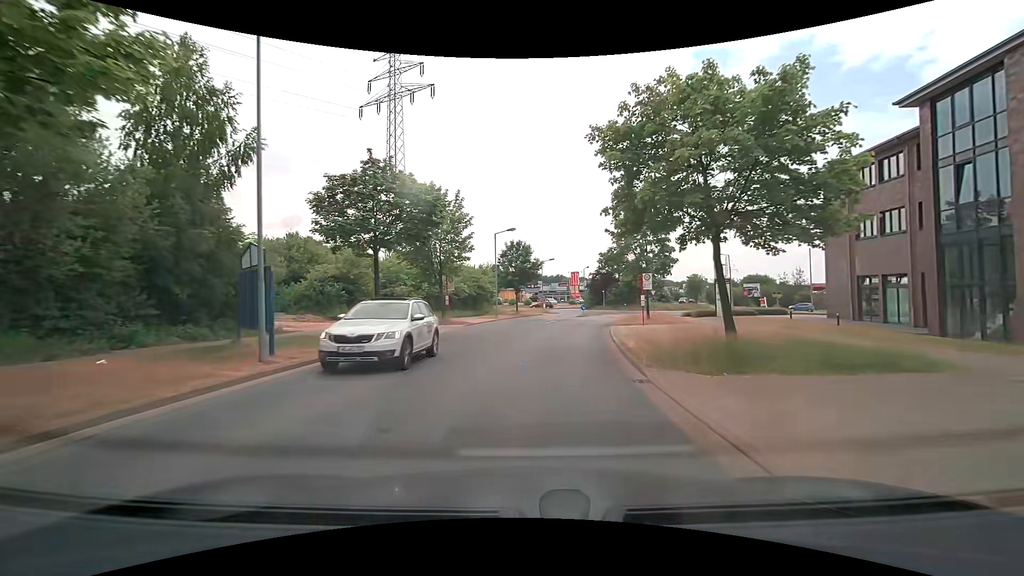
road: residential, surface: asphalt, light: Day
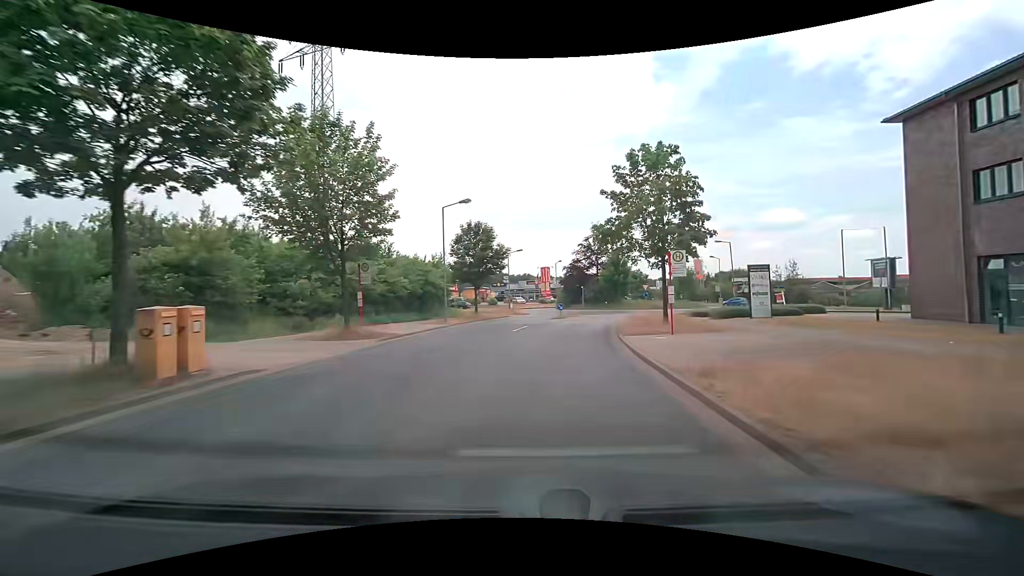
(+0.4, +12.3) m; +4°
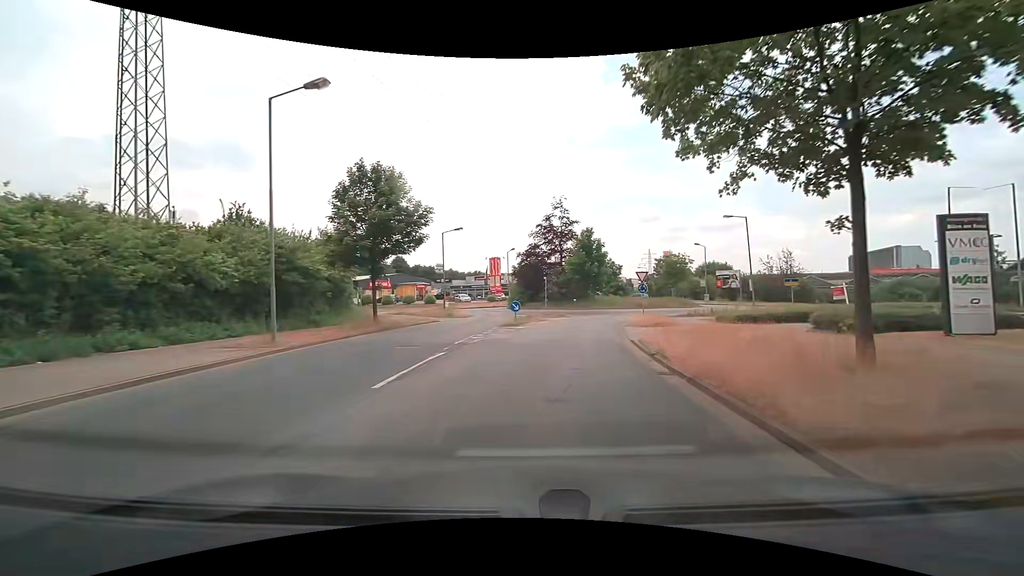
(+0.9, +16.8) m; +5°
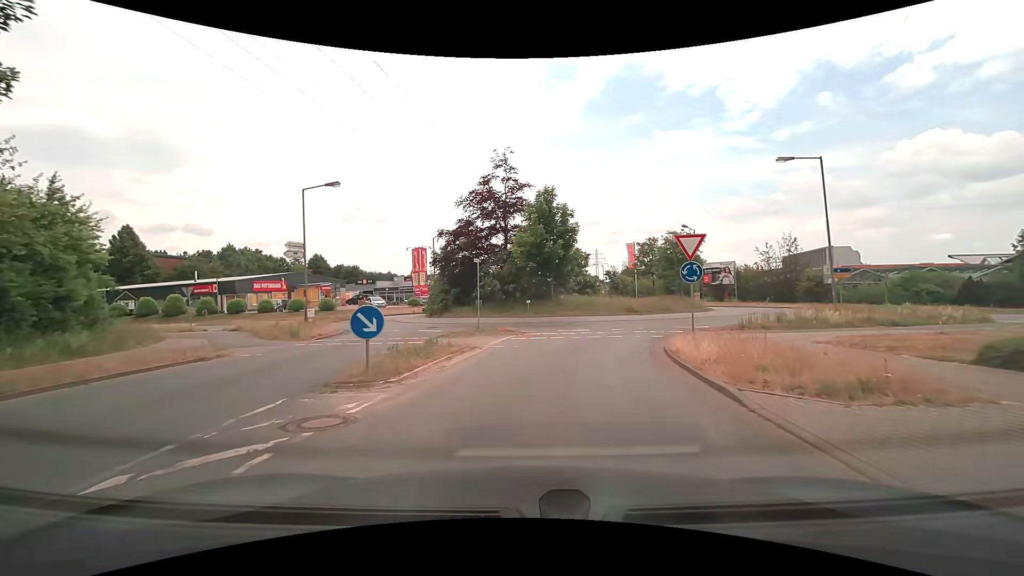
(+1.2, +18.3) m; +8°
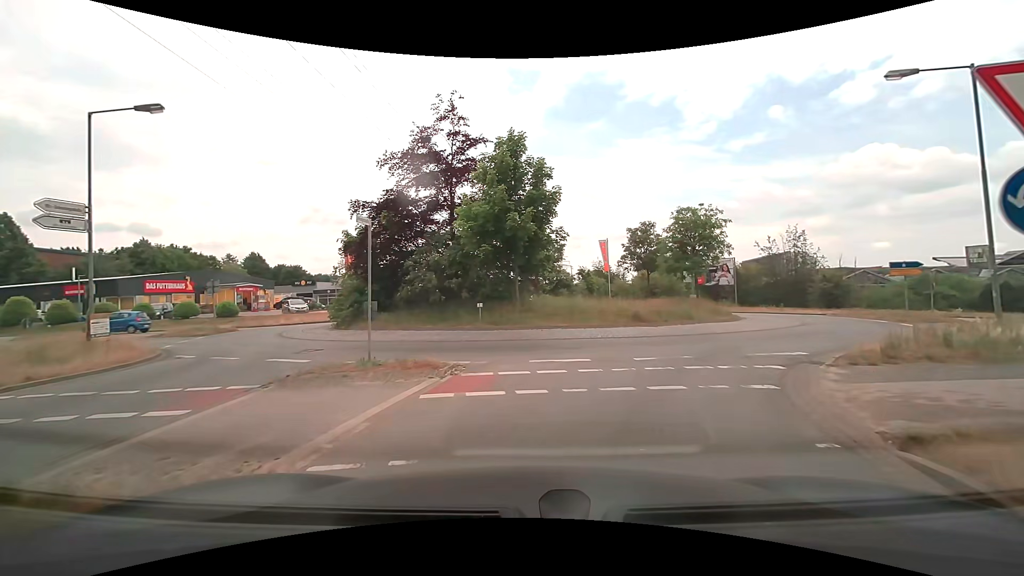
(+0.2, +10.4) m; +3°
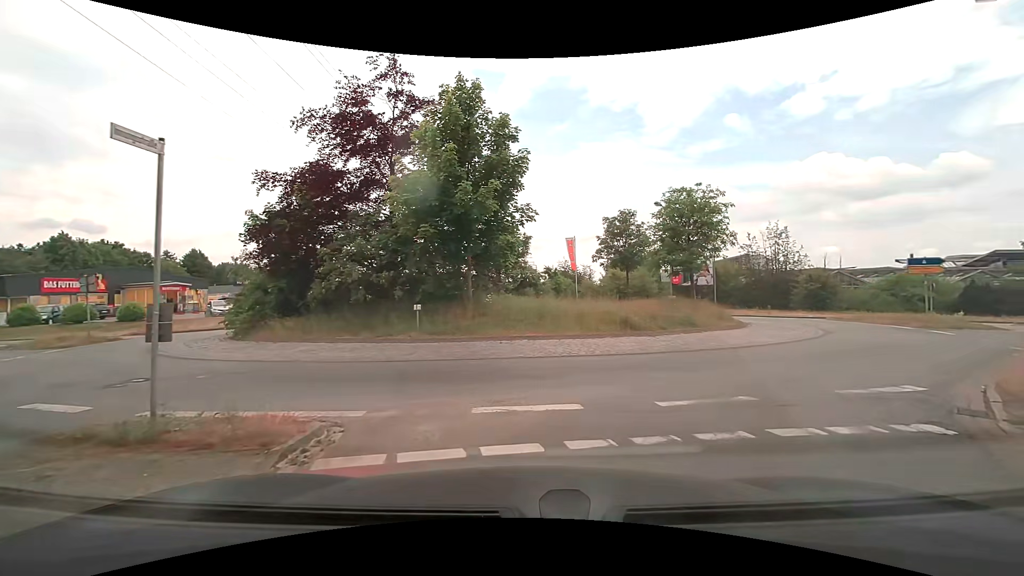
(+0.2, +4.8) m; +4°
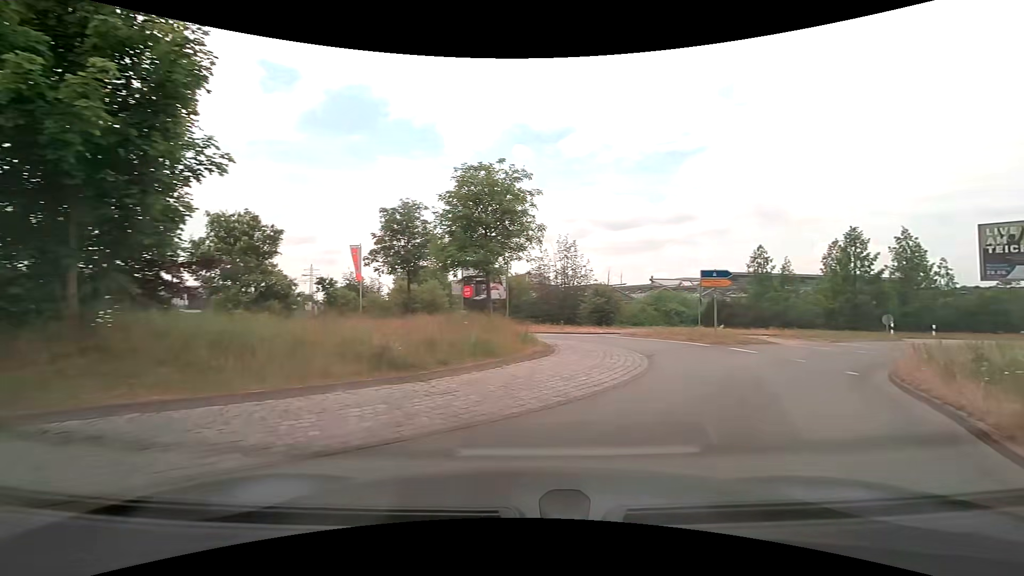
(+1.0, +6.4) m; +22°
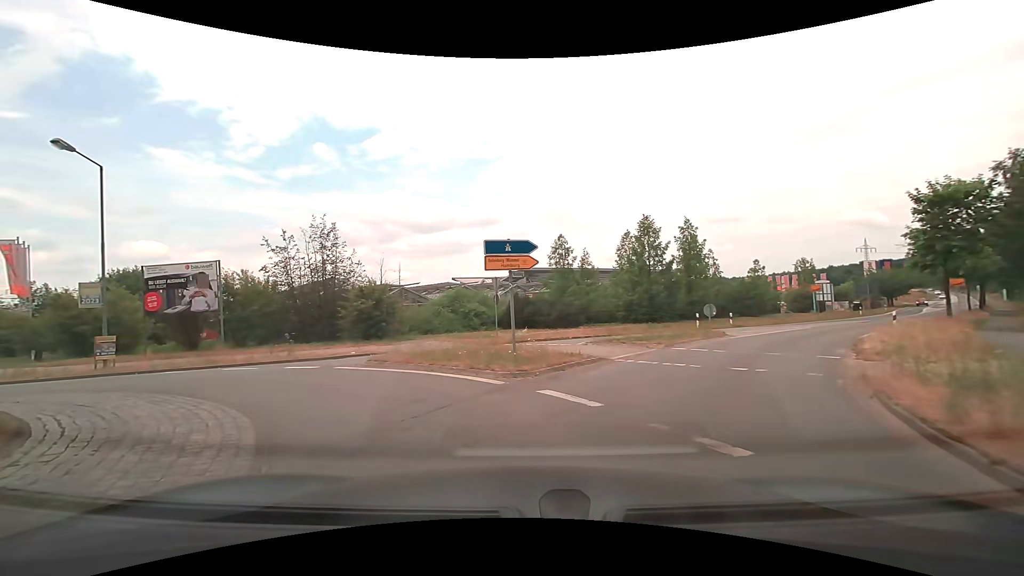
(+3.3, +10.3) m; +24°
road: tertiary
(-3, +9) (-11, +15) (-20, +15) (-28, +8) (-29, -2) (-31, -11) (-36, -19) (-43, -27) (-49, -35) (-56, -42) m
